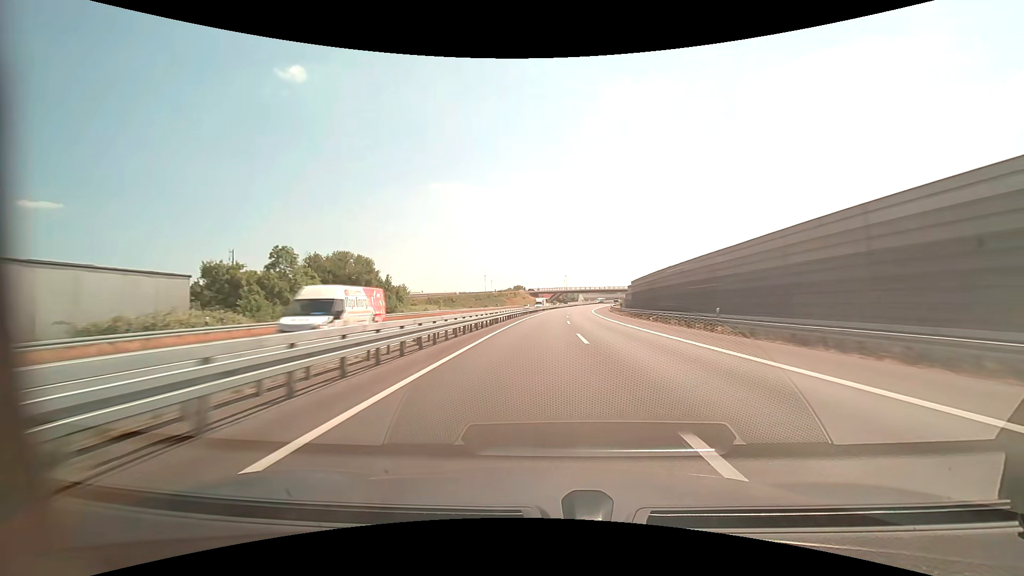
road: motorway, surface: asphalt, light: Day
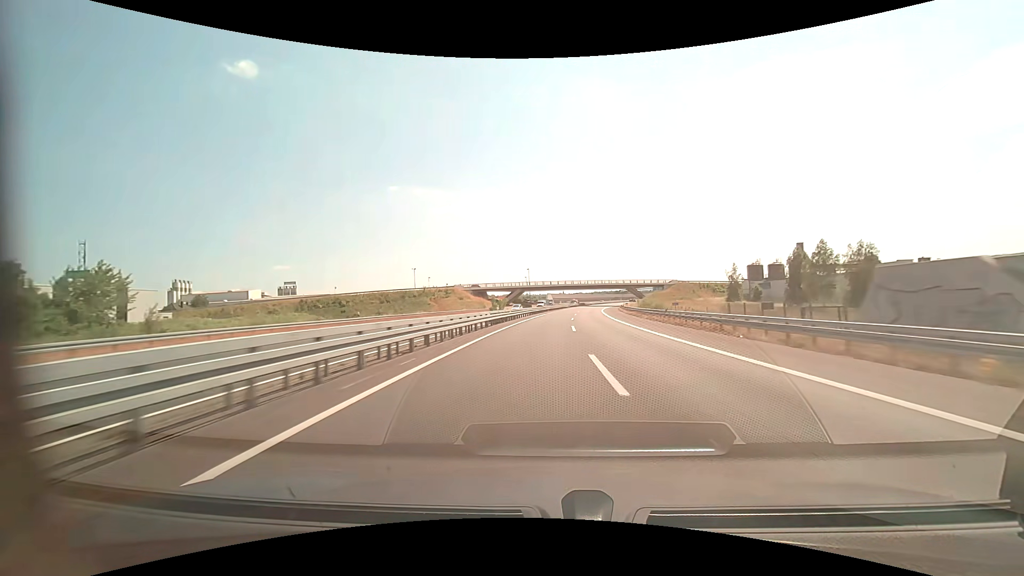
(+2.7, +82.5) m; +4°
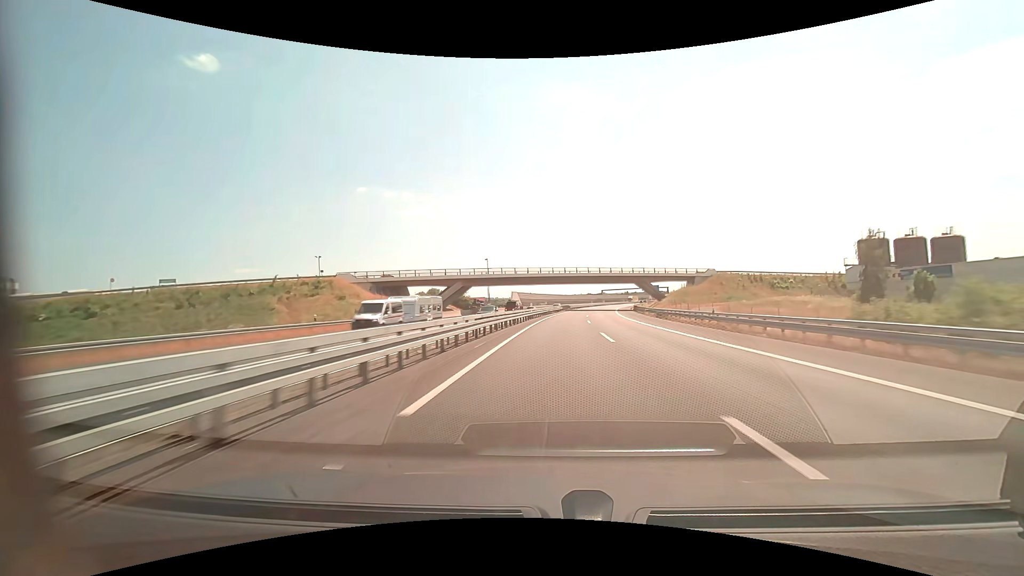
(+1.7, +61.7) m; +3°
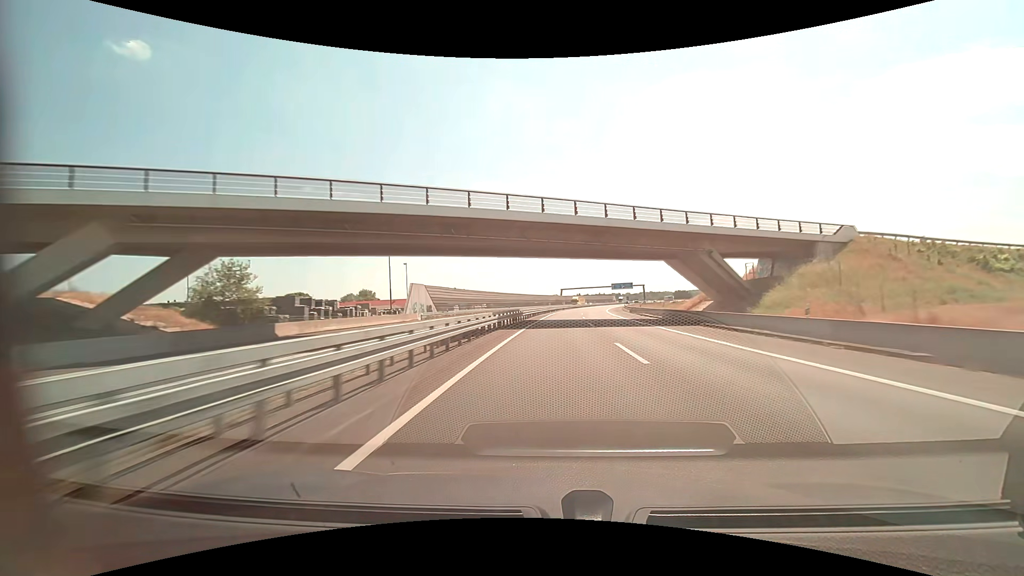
(+3.0, +61.4) m; +6°
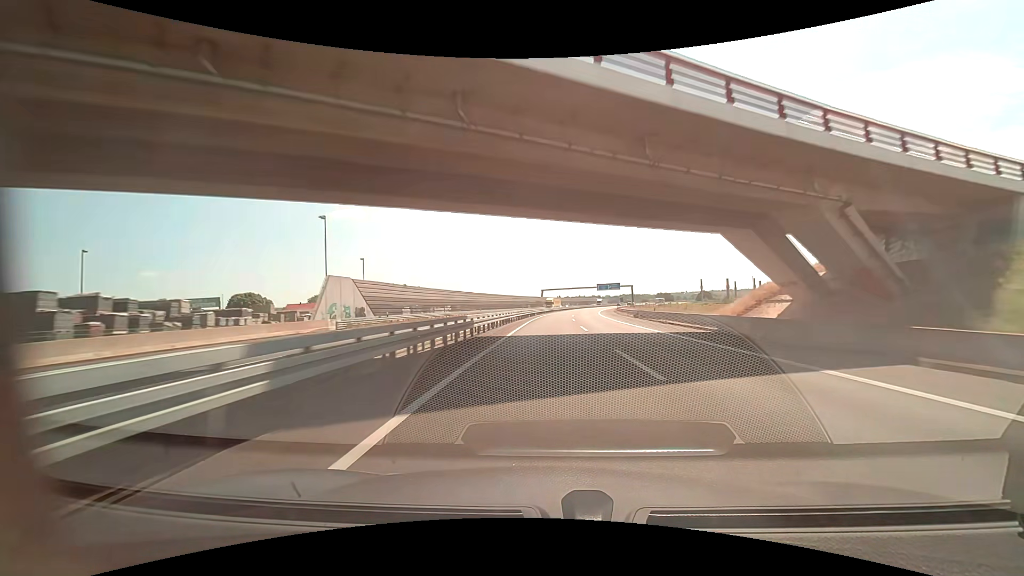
(+0.3, +20.4) m; +2°
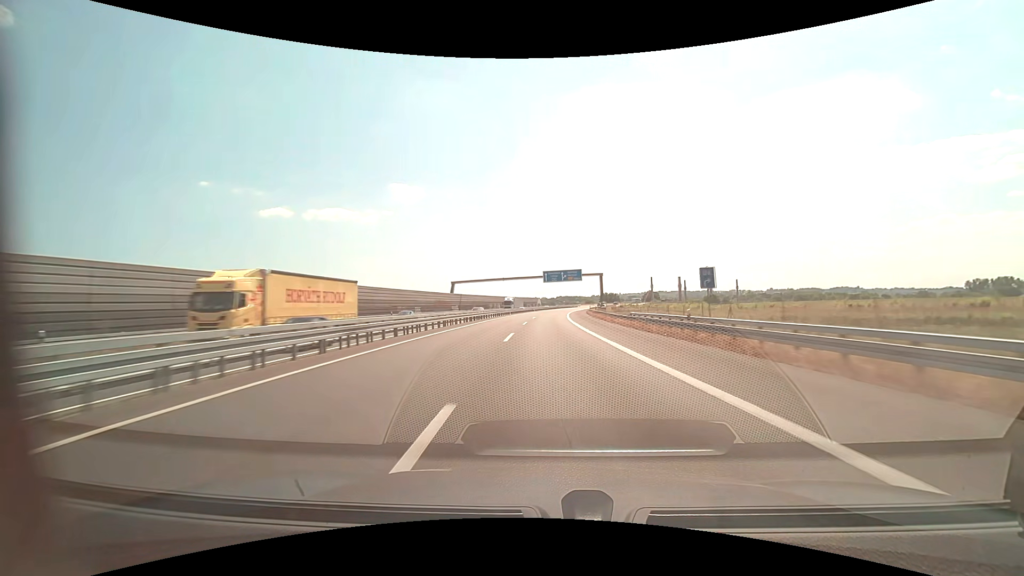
(+5.7, +81.2) m; +8°
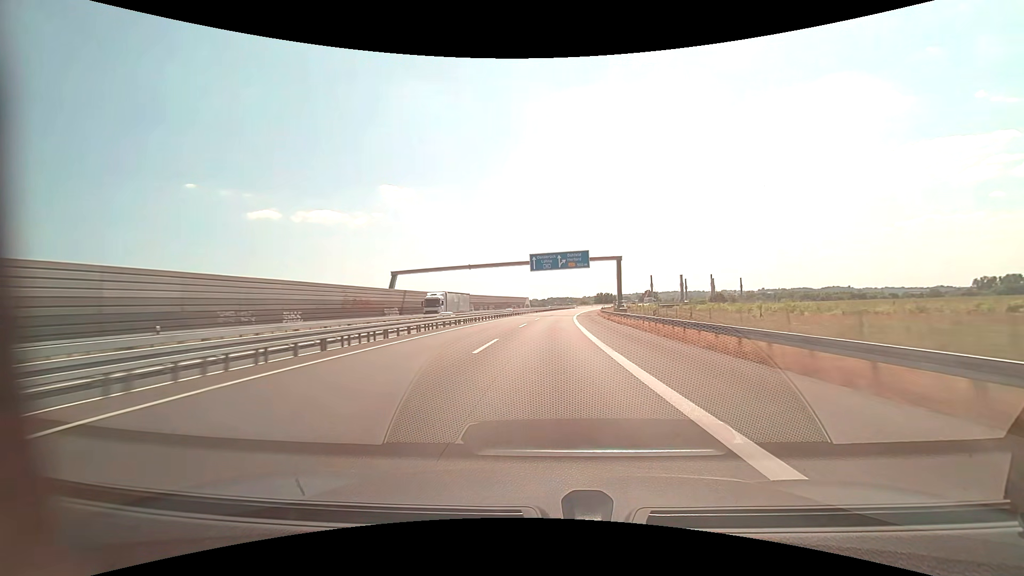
(+0.5, +40.7) m; +1°
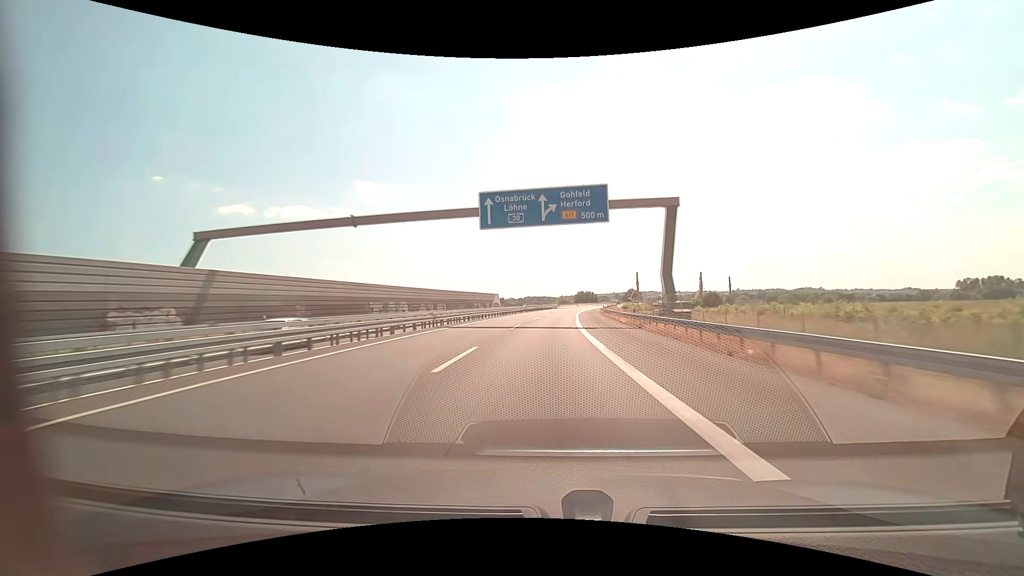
(+0.7, +40.8) m; +2°
(0, +10) (0, +20) (+1, +30) (+1, +40) (+2, +50) (+2, +60) (+3, +70) (+4, +80) (+5, +90) (+6, +100) m
